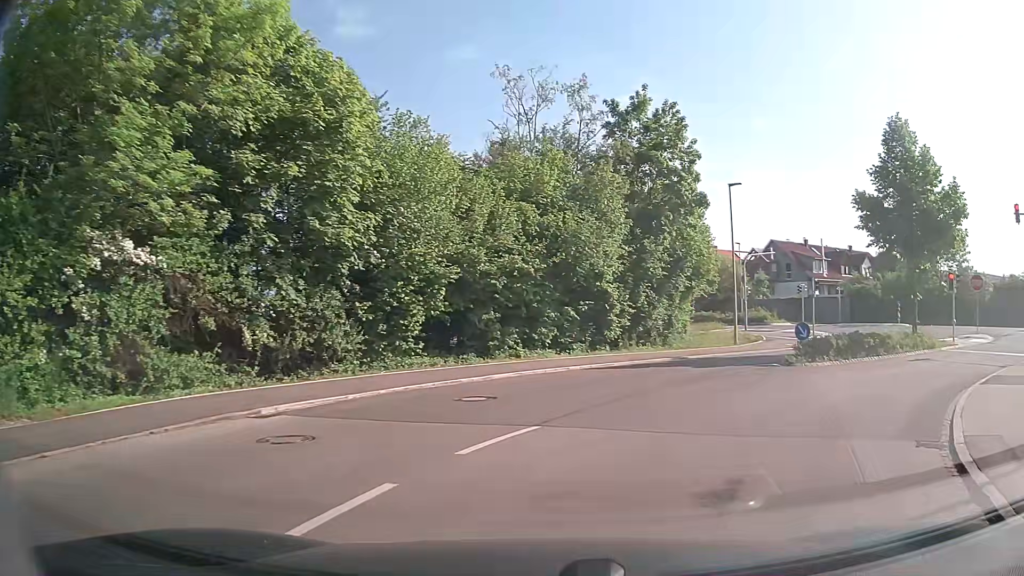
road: residential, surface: asphalt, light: Day
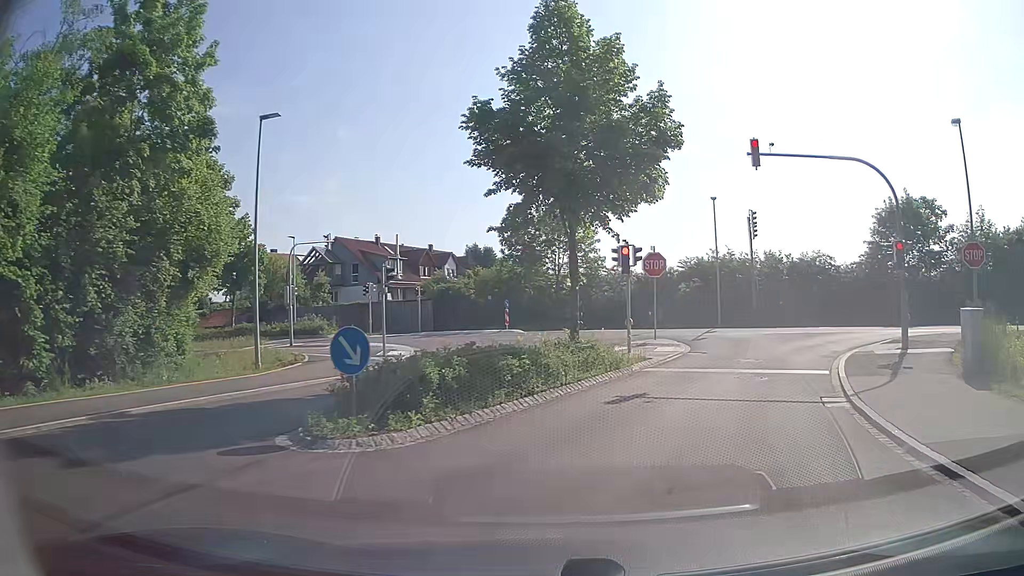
(+3.9, +12.4) m; +36°
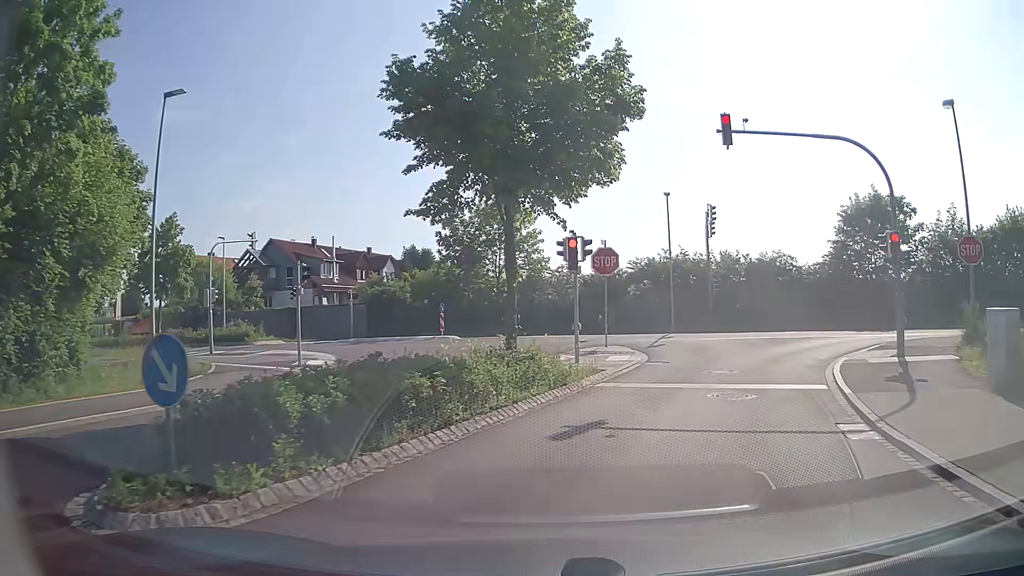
(+0.1, +3.0) m; +5°
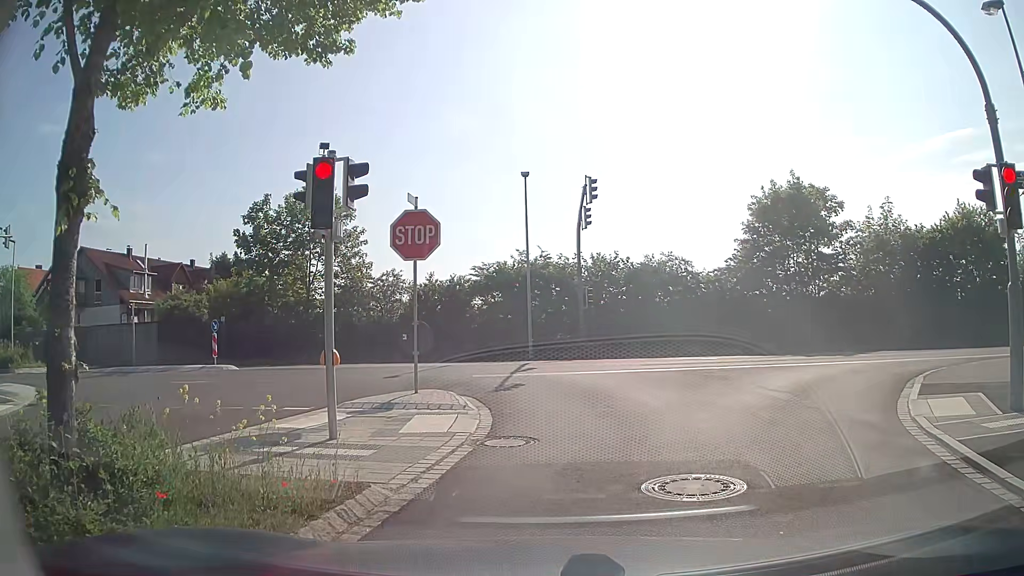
(+1.2, +9.6) m; +12°
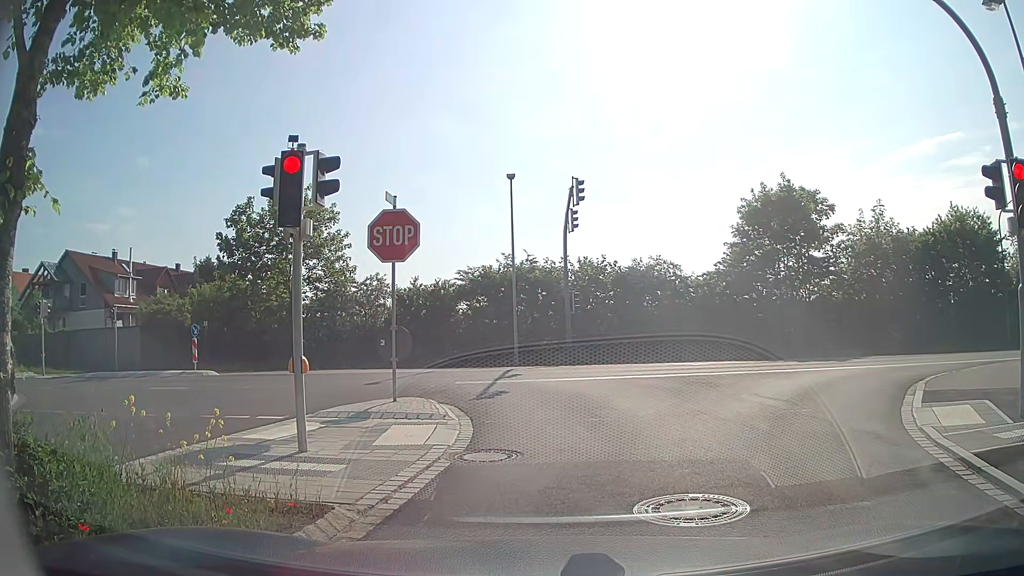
(0.0, +0.6) m; 0°
(+1, +10) (0, +20) (-7, +27) (-16, +29) (-26, +29) (-36, +29) (-46, +29) (-56, +29) (-66, +28) (-76, +28) m
